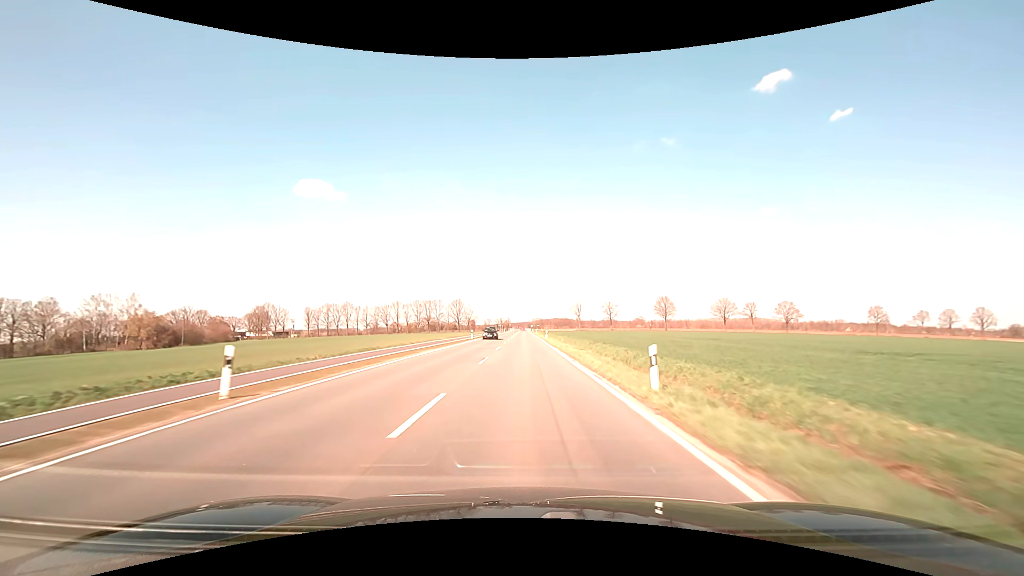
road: secondary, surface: asphalt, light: Day
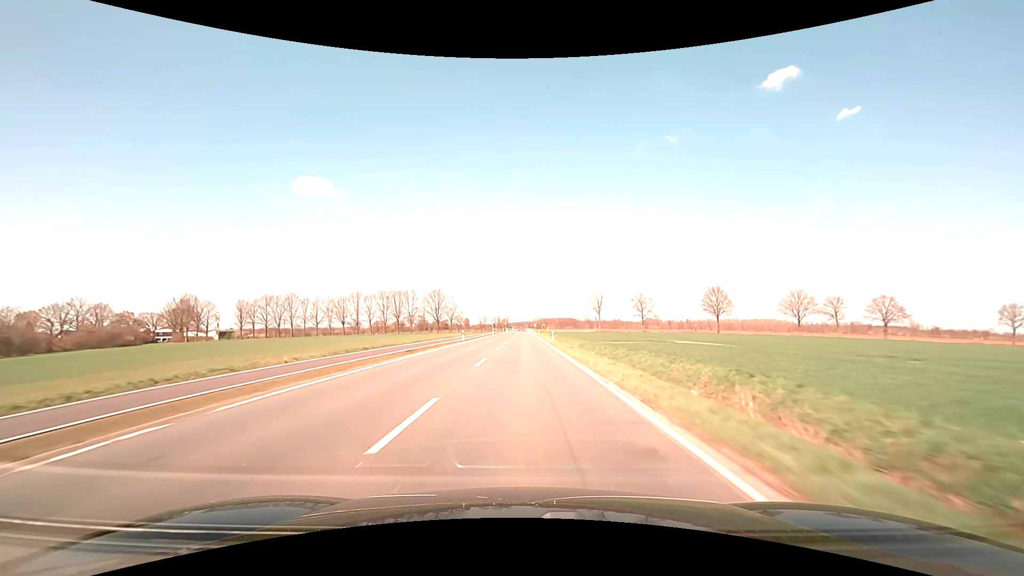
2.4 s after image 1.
(-0.1, +61.5) m; 0°
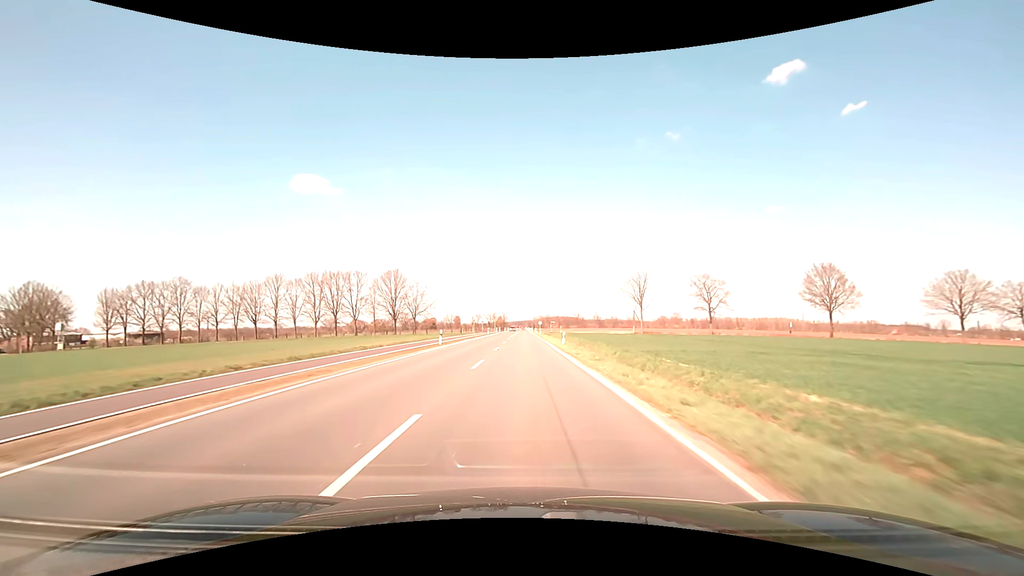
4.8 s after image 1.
(+0.1, +62.4) m; 0°
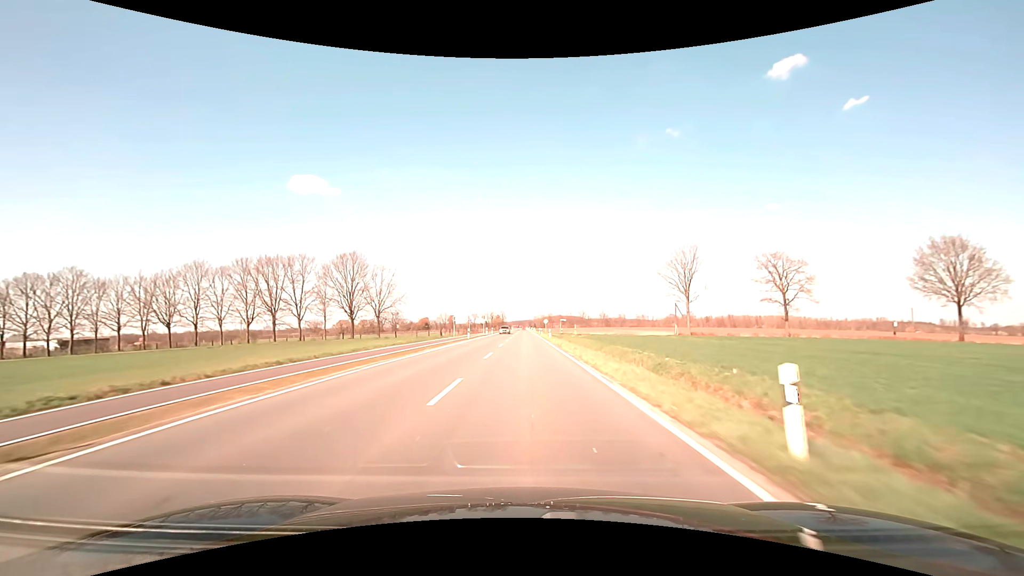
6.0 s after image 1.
(+0.1, +31.4) m; 0°
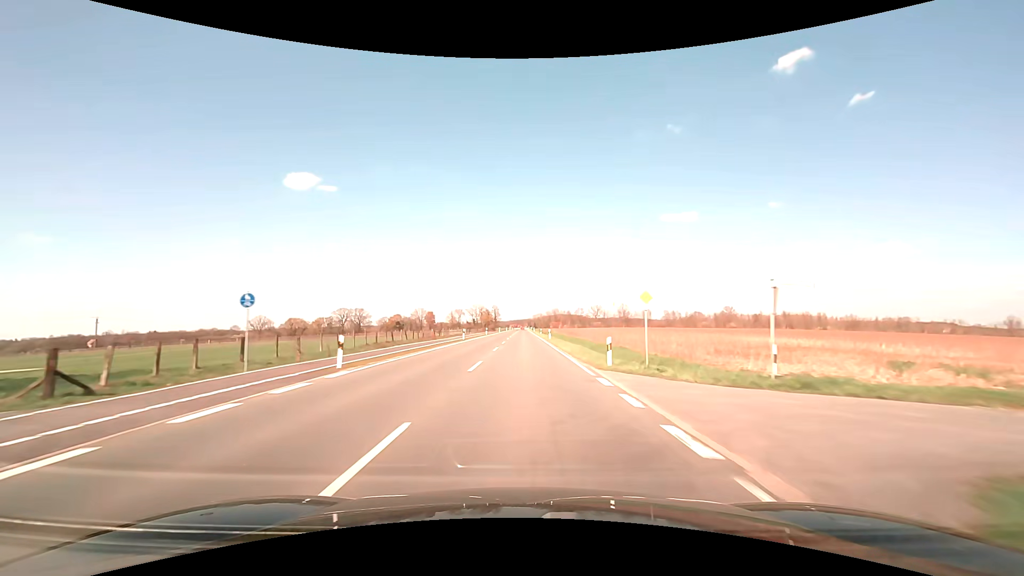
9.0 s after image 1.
(0.0, +78.7) m; 0°
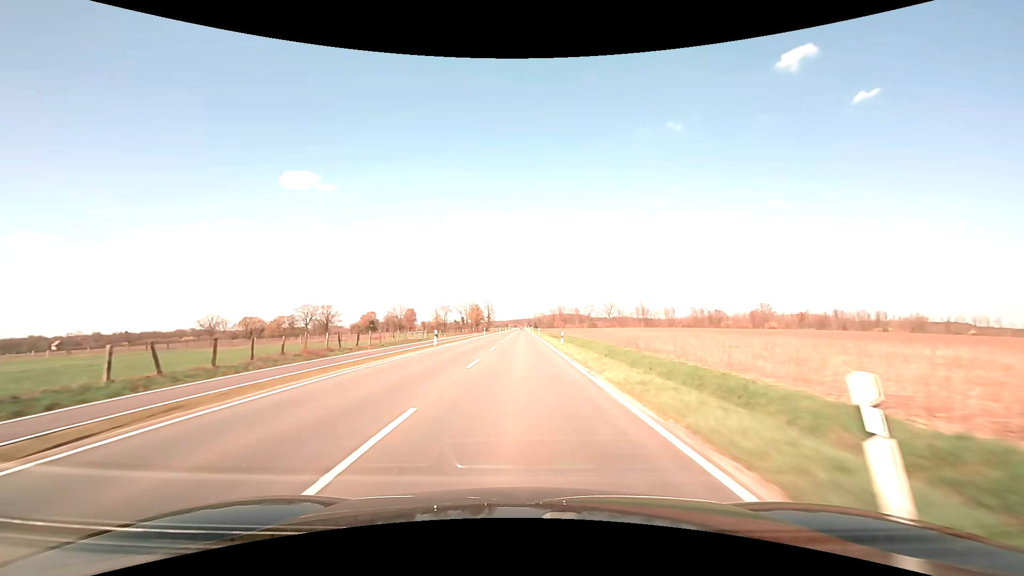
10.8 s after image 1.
(+0.1, +47.4) m; 0°
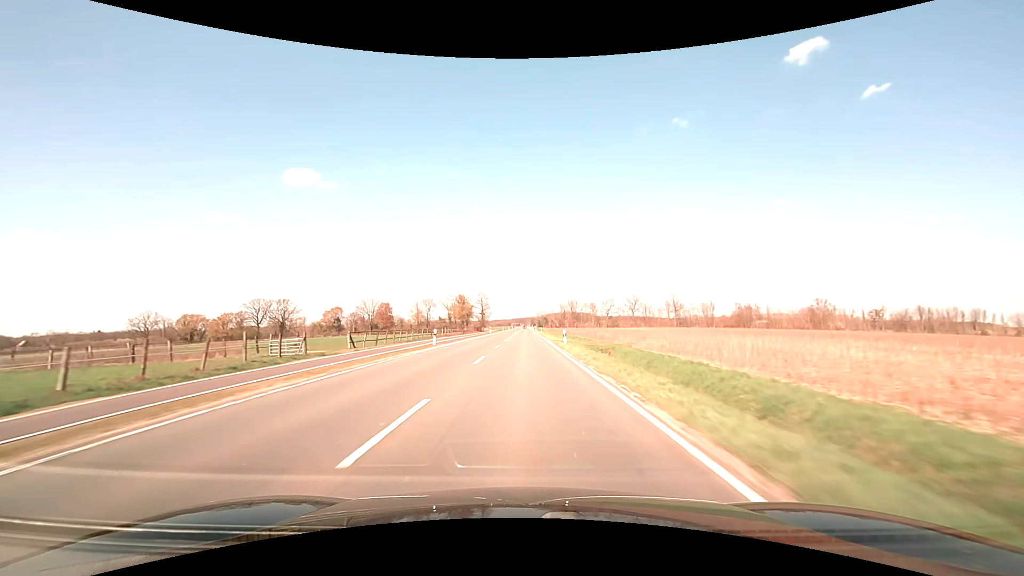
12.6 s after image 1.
(-0.1, +47.5) m; 0°
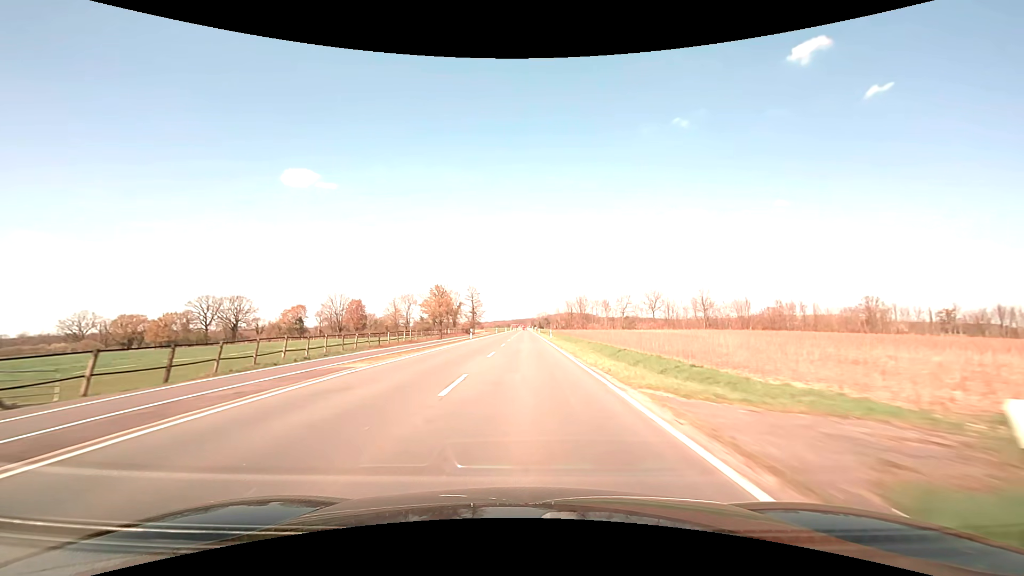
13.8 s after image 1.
(0.0, +31.7) m; 0°
(0, +10) (0, +20) (0, +30) (0, +40) (0, +50) (0, +60) (0, +70) (0, +80) (0, +90) (0, +100) m
